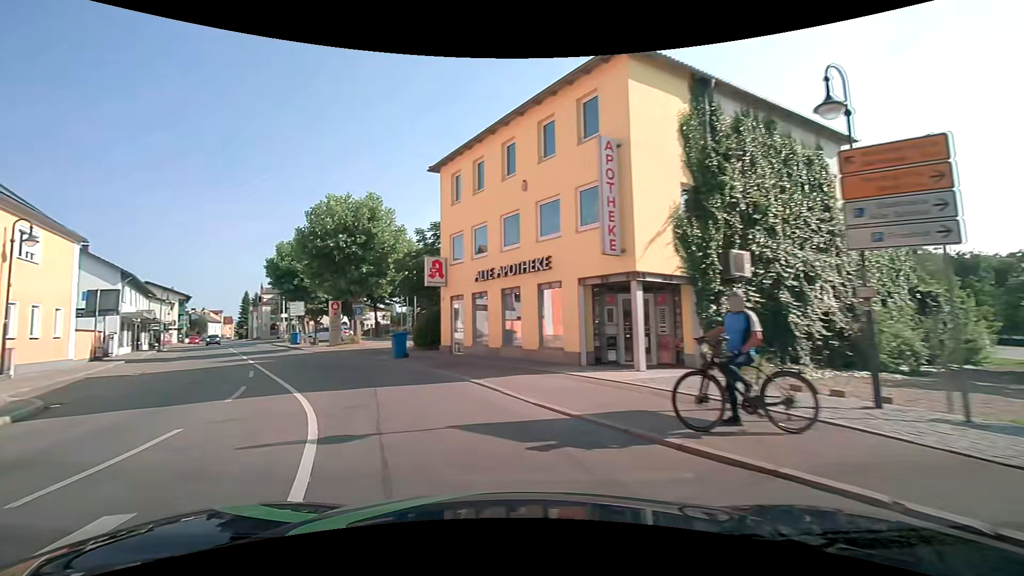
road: secondary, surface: asphalt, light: Day
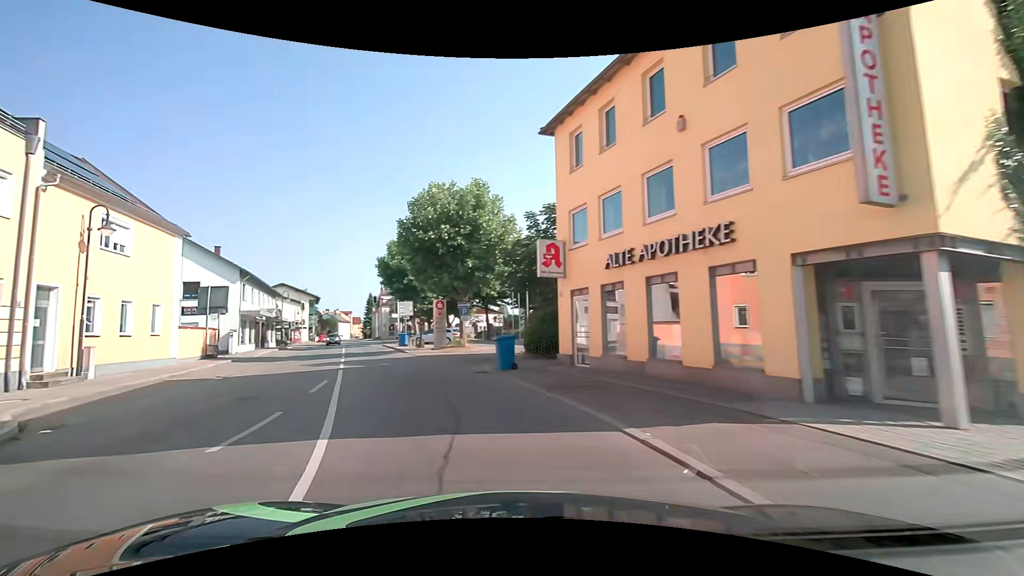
(-0.5, +5.2) m; -11°
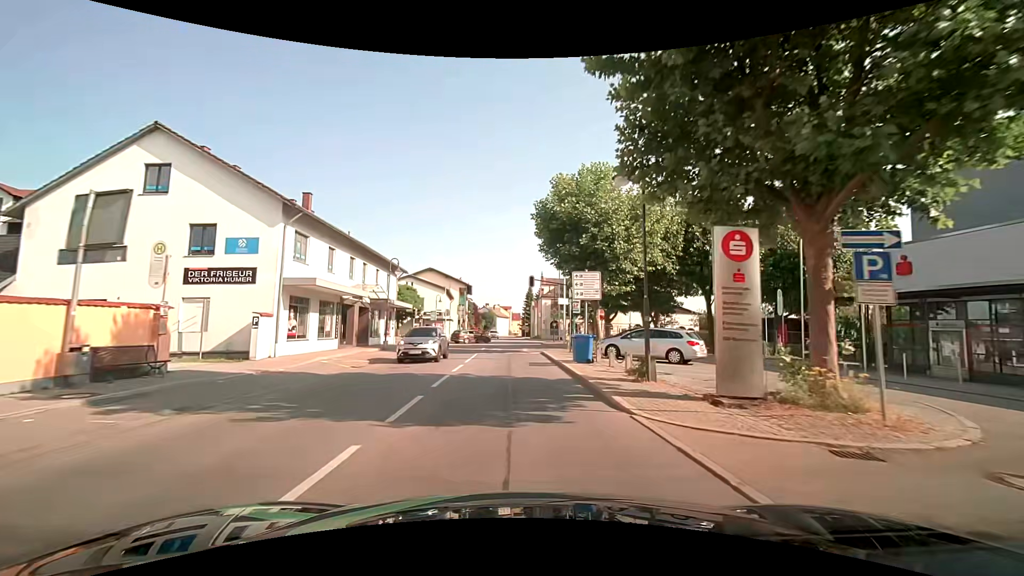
(-6.2, +22.4) m; -20°
(0, +10) (0, +20) (0, +30) (0, +40) (0, +50) (0, +60) (0, +70) (0, +80) (-1, +90) (-1, +100) m
